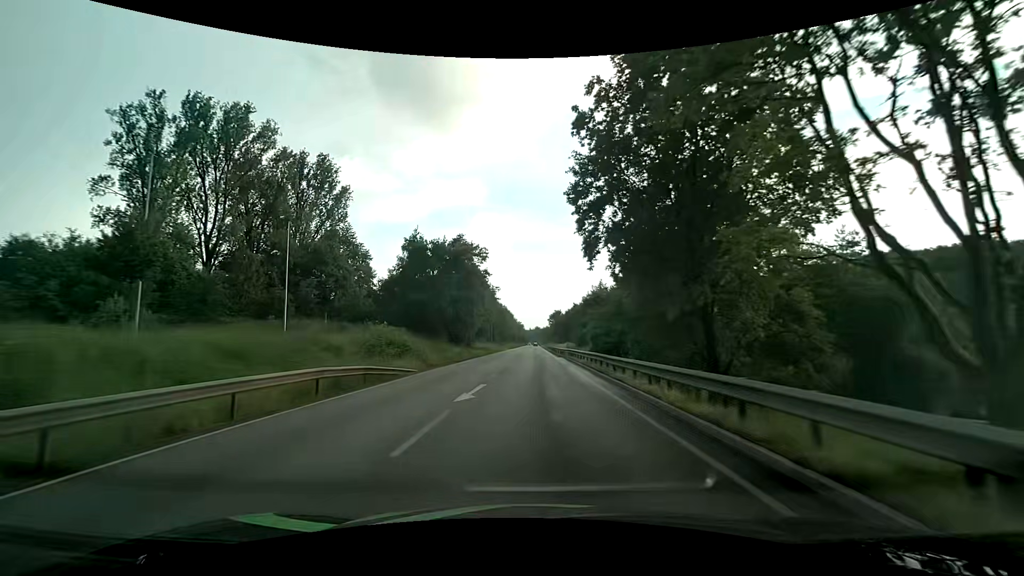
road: primary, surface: asphalt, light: Day
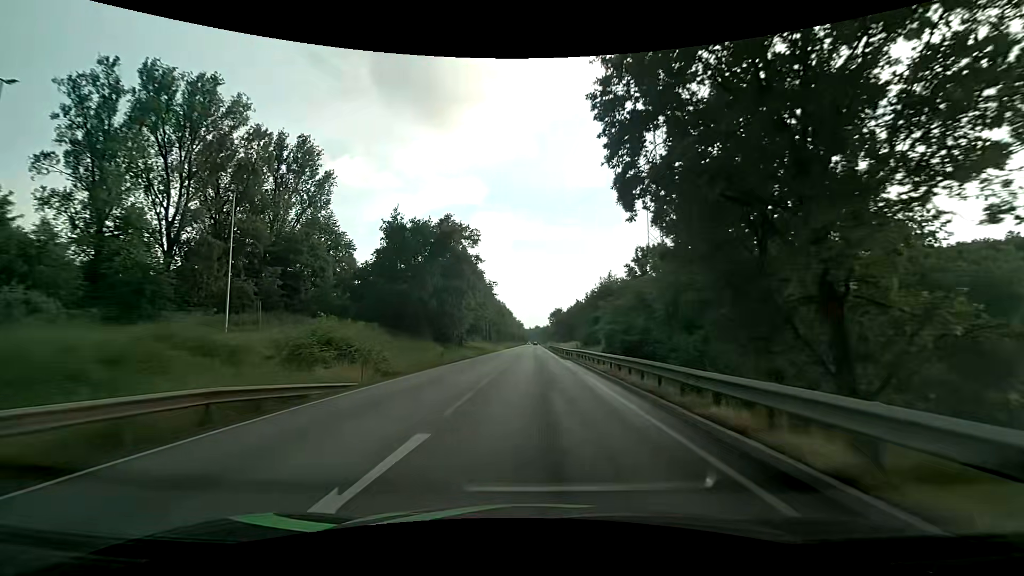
(0.0, +9.0) m; +1°
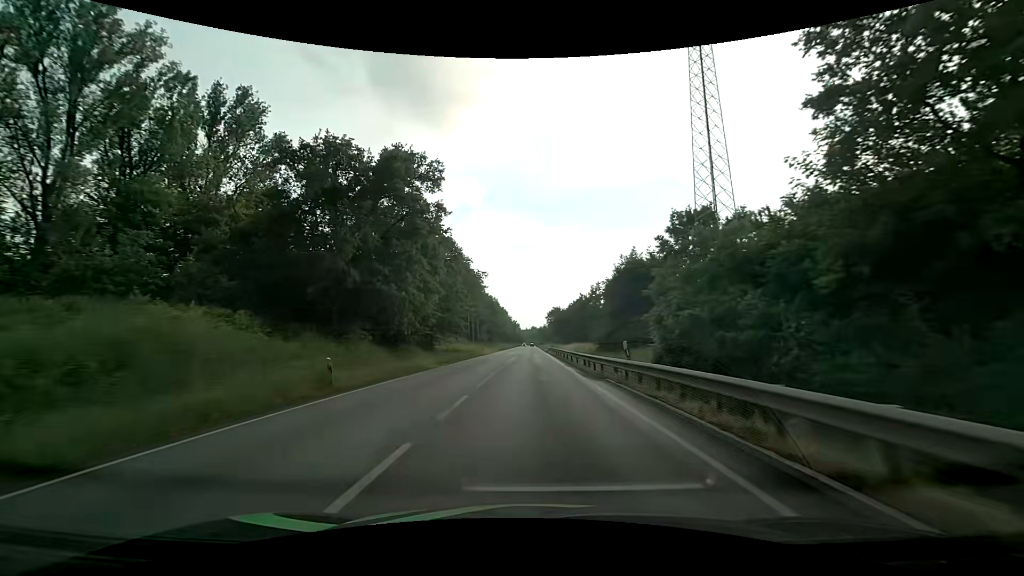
(-0.1, +18.5) m; 0°
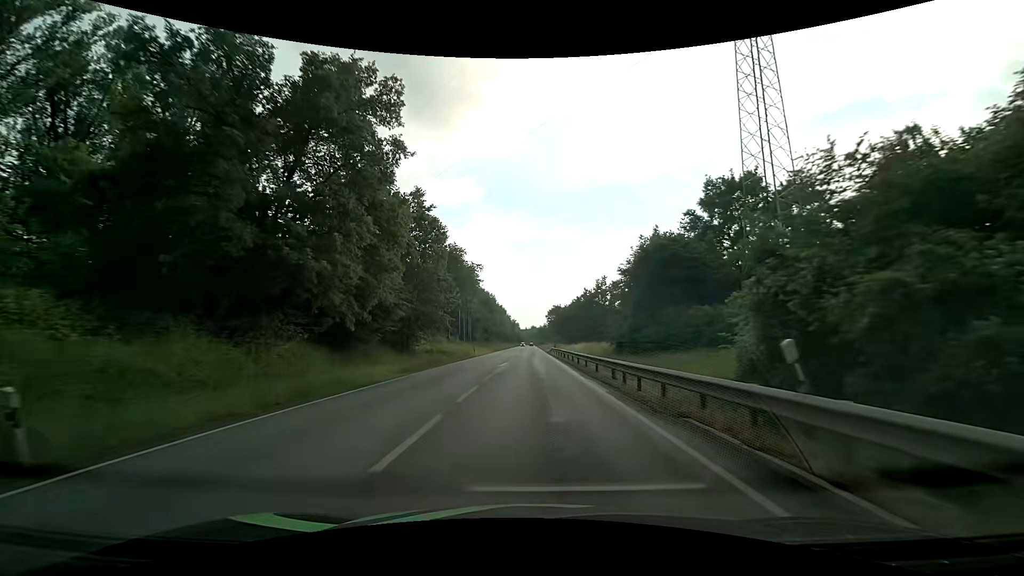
(+0.1, +9.5) m; 0°
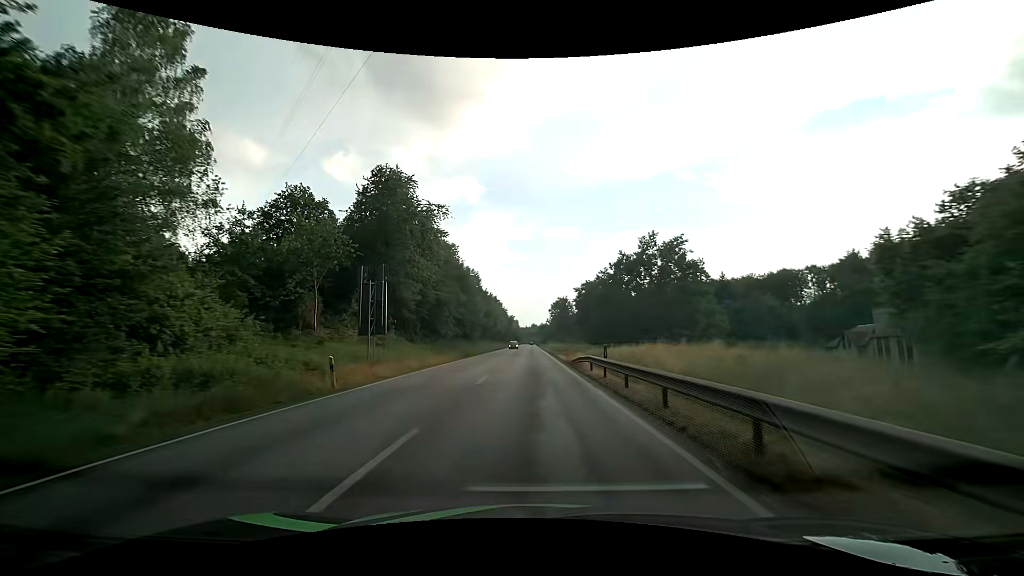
(-0.1, +39.6) m; 0°
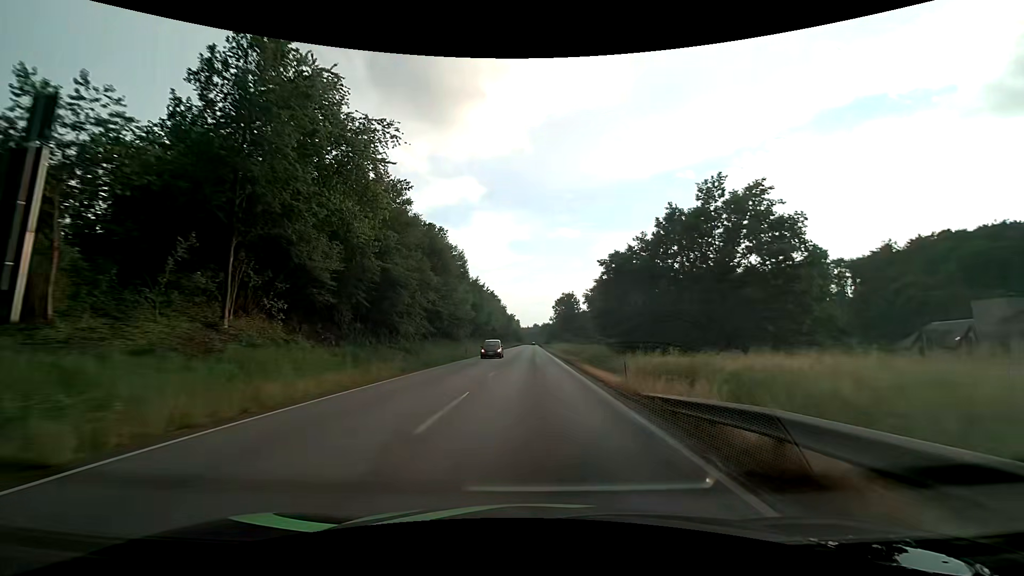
(-0.1, +20.7) m; 0°
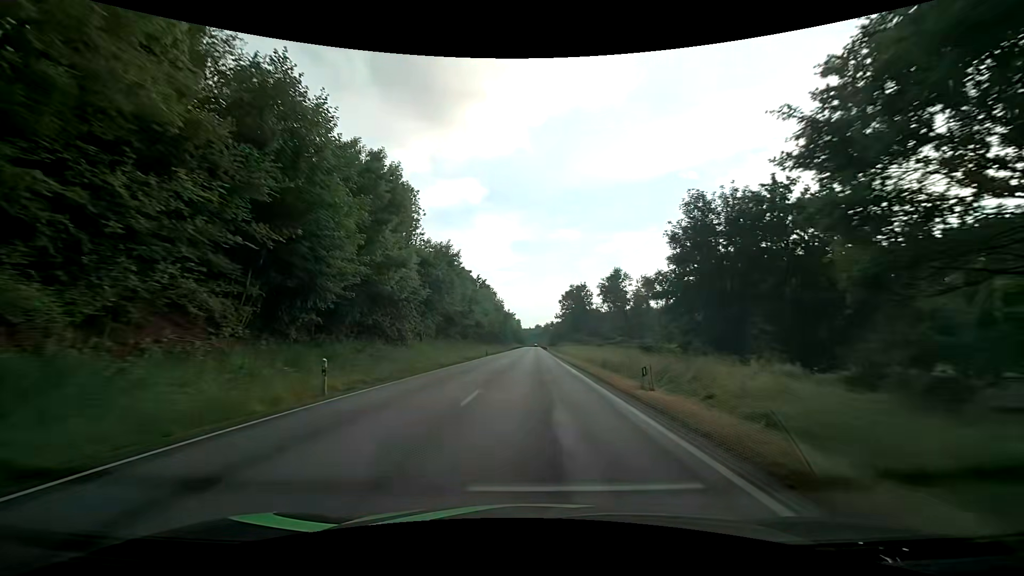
(-0.1, +32.5) m; 0°
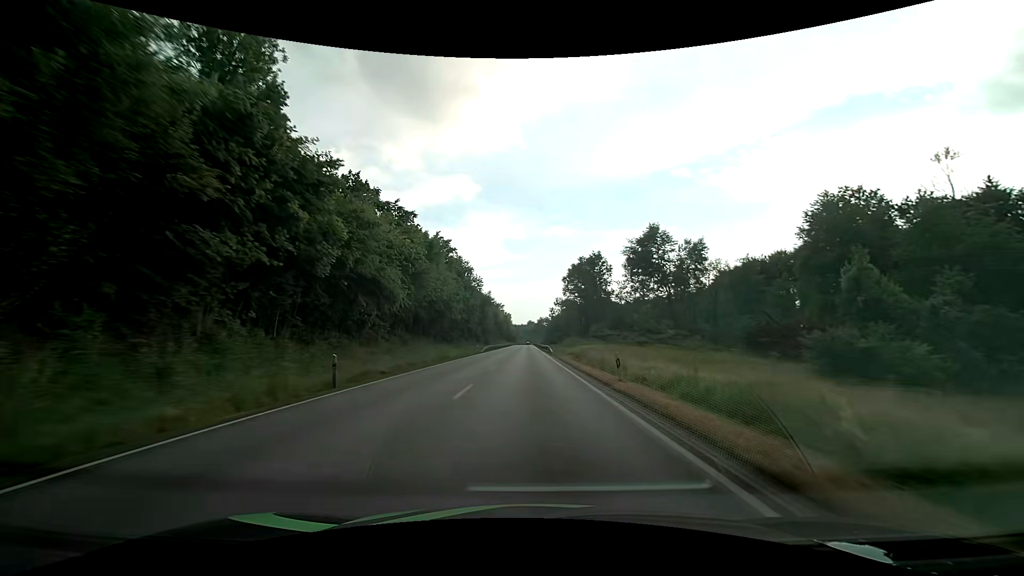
(+0.2, +47.6) m; +1°
(0, +10) (0, +20) (0, +30) (0, +40) (0, +50) (-1, +60) (-1, +70) (-1, +80) (-1, +90) (-1, +100) m
